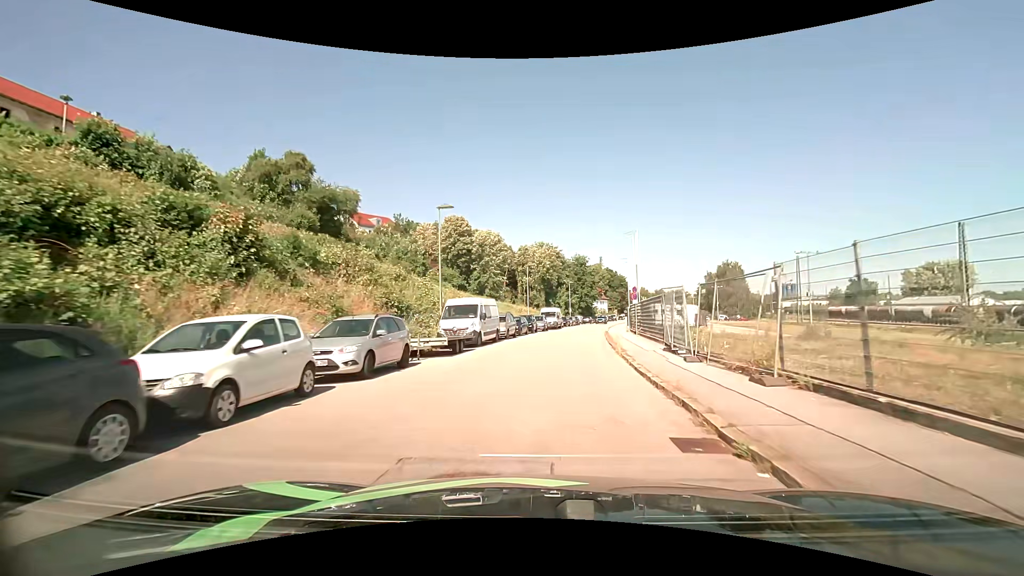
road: residential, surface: asphalt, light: Day
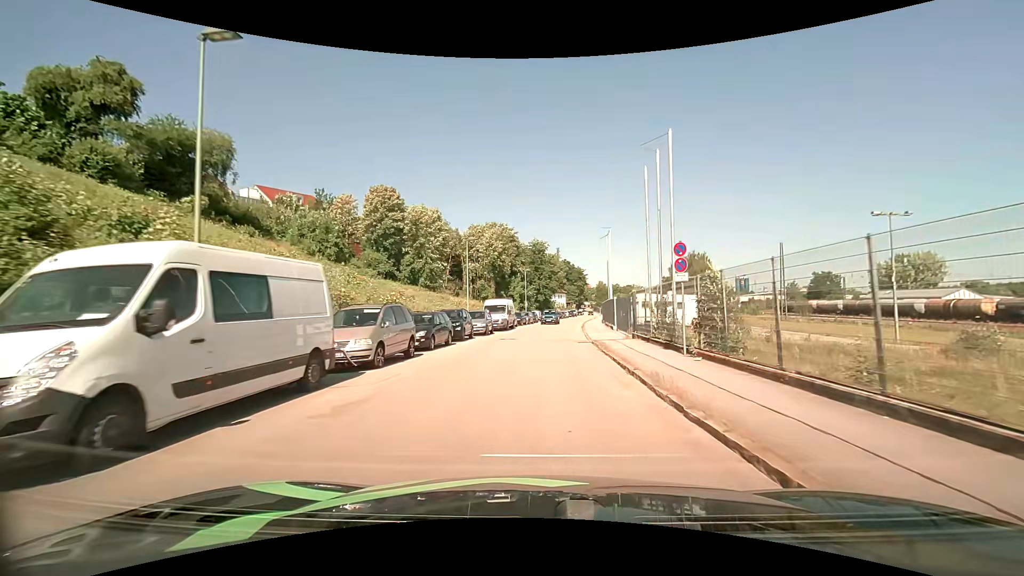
(+0.7, +18.5) m; +5°
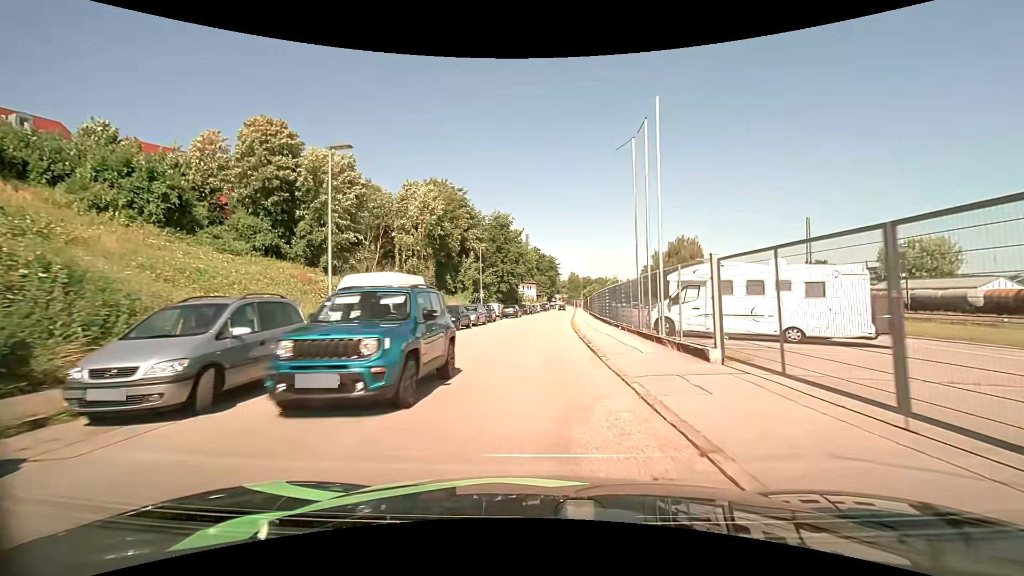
(+0.8, +24.0) m; +4°
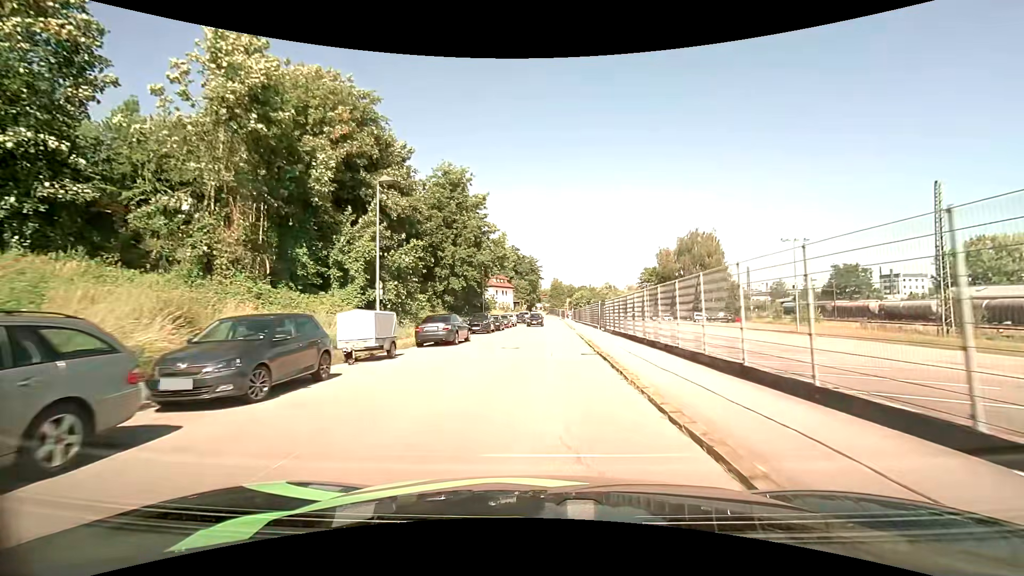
(+0.3, +31.1) m; +2°
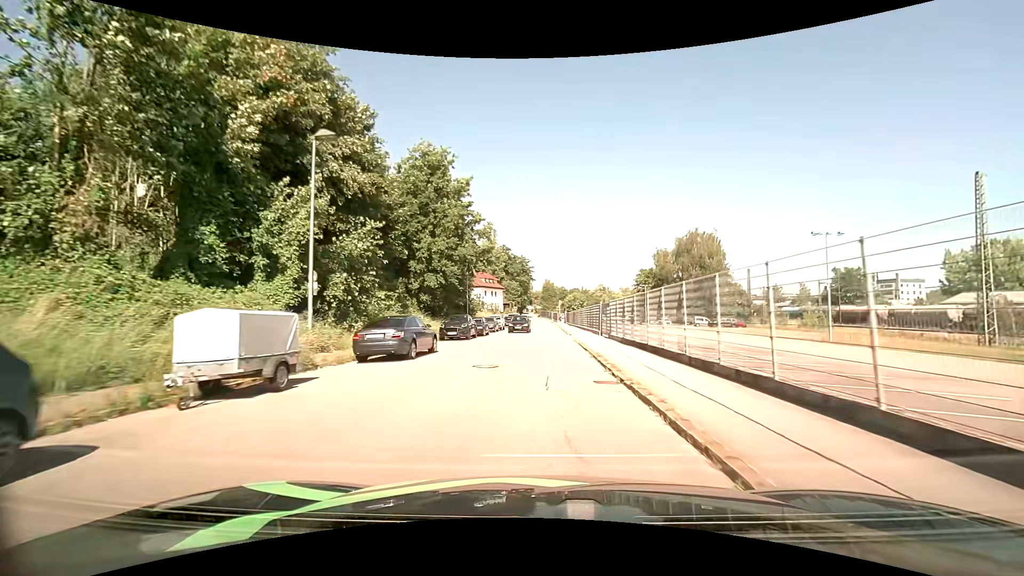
(+0.1, +6.4) m; +1°
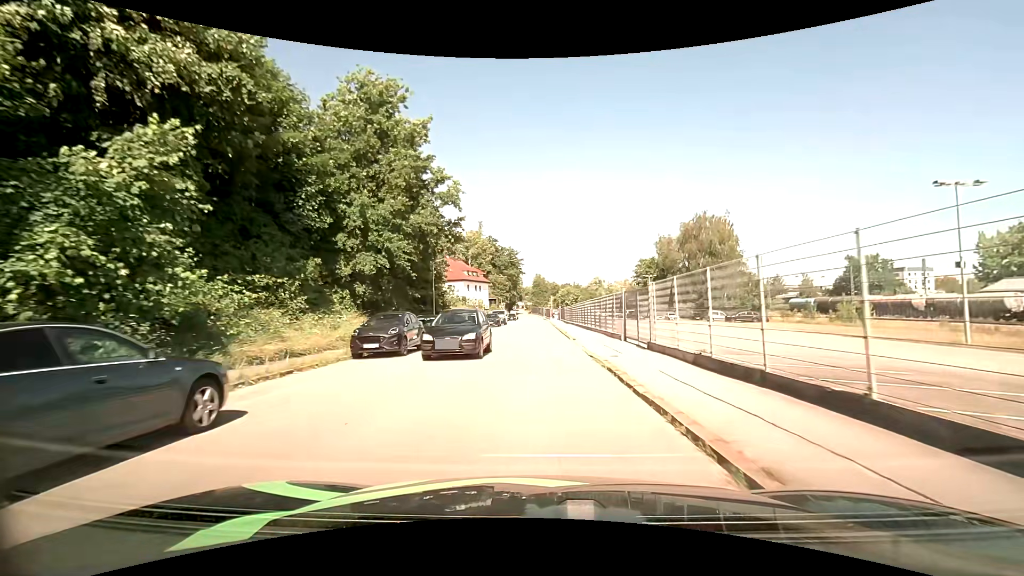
(+0.2, +12.6) m; +1°
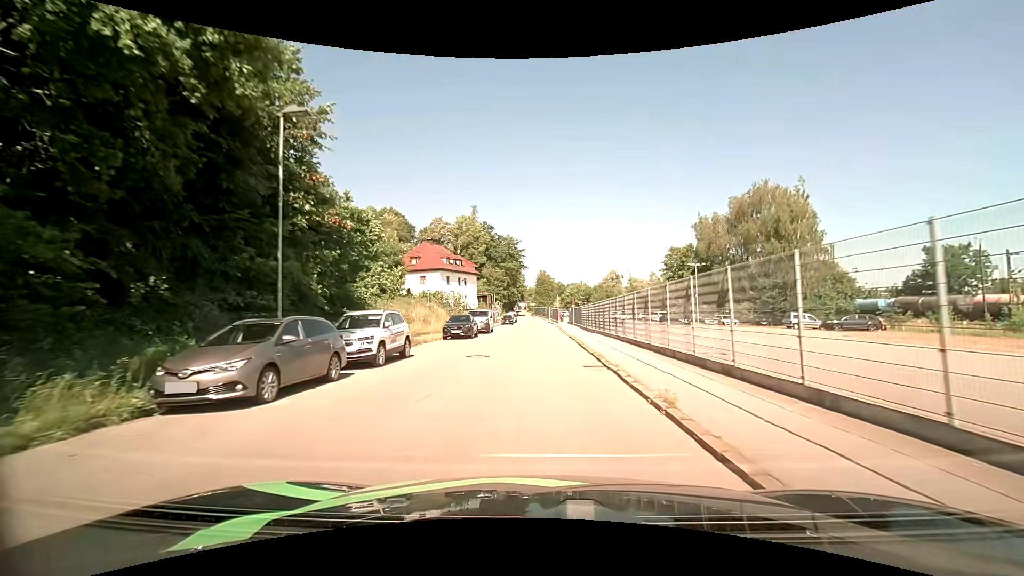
(-0.2, +24.5) m; -1°
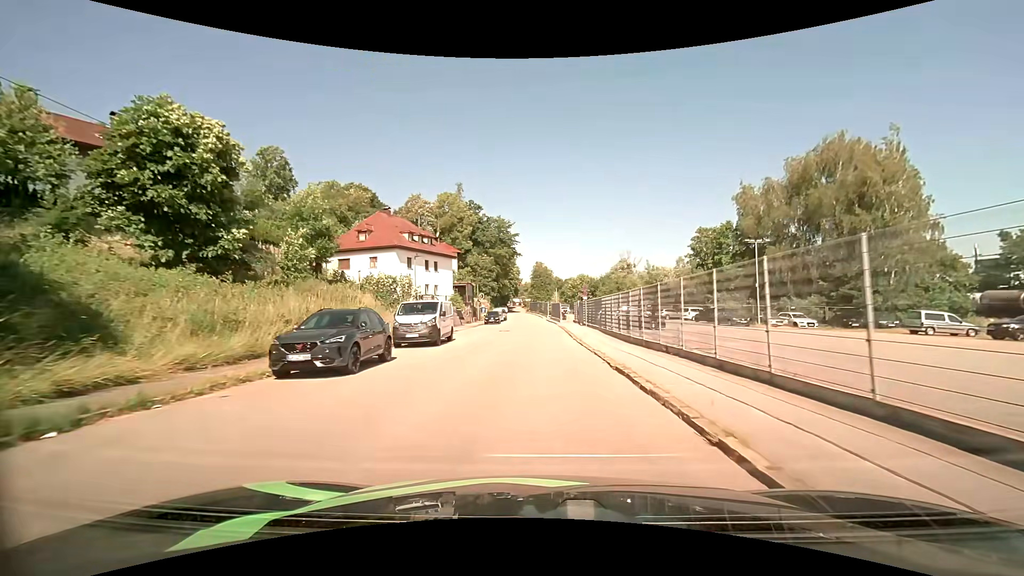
(-0.1, +19.2) m; 0°
(0, +10) (0, +20) (0, +30) (0, +40) (0, +50) (-1, +60) (-1, +70) (-2, +80) (-3, +90) (-3, +100) m
